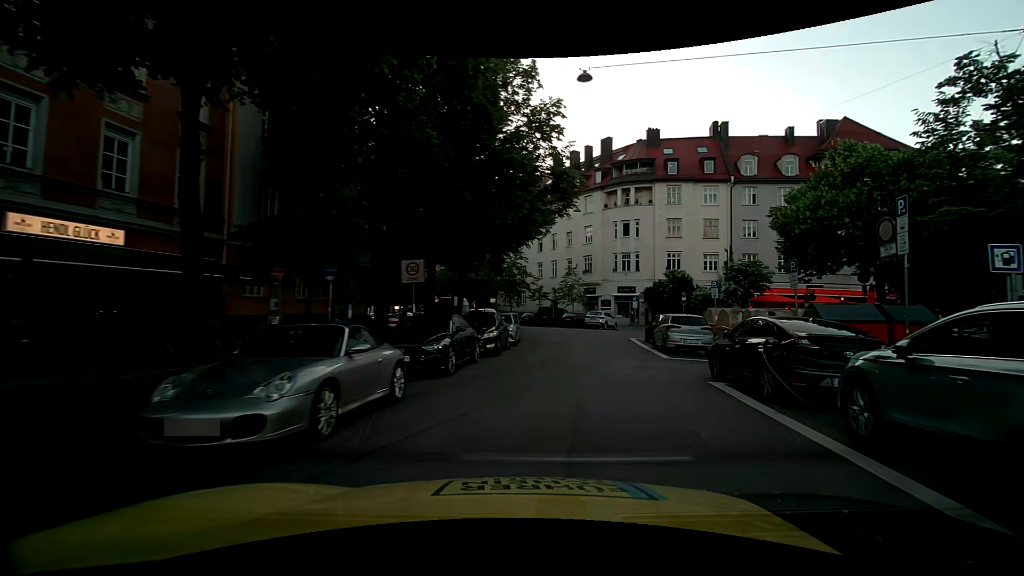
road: residential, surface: asphalt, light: Day
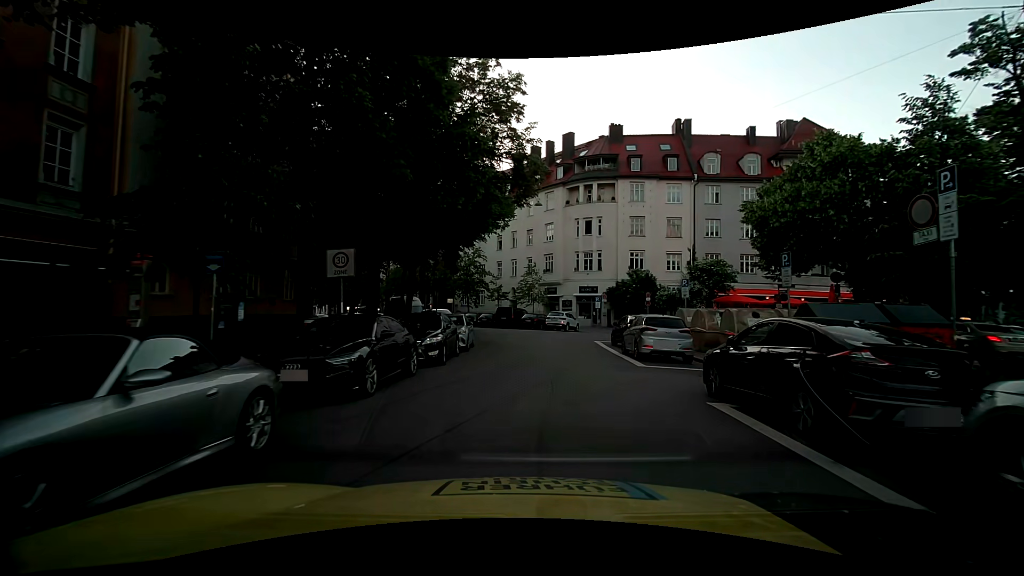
(+0.2, +2.7) m; +5°
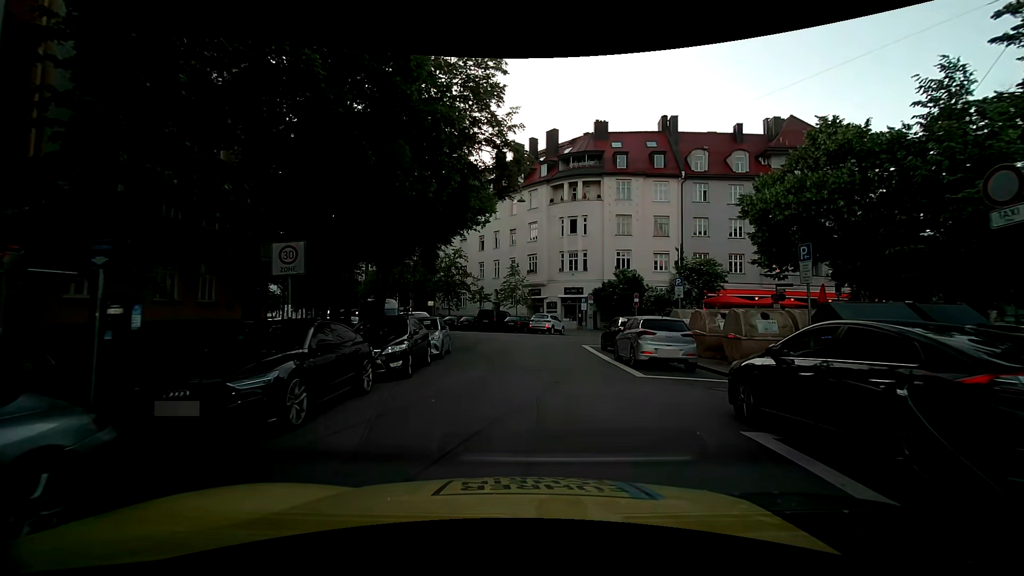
(+0.1, +2.0) m; +3°
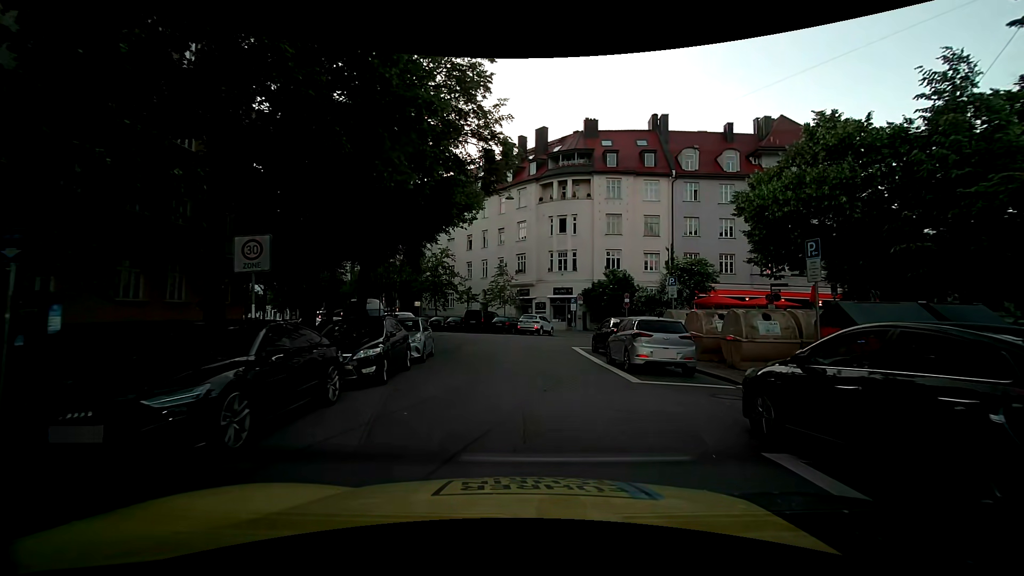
(0.0, +1.0) m; +3°
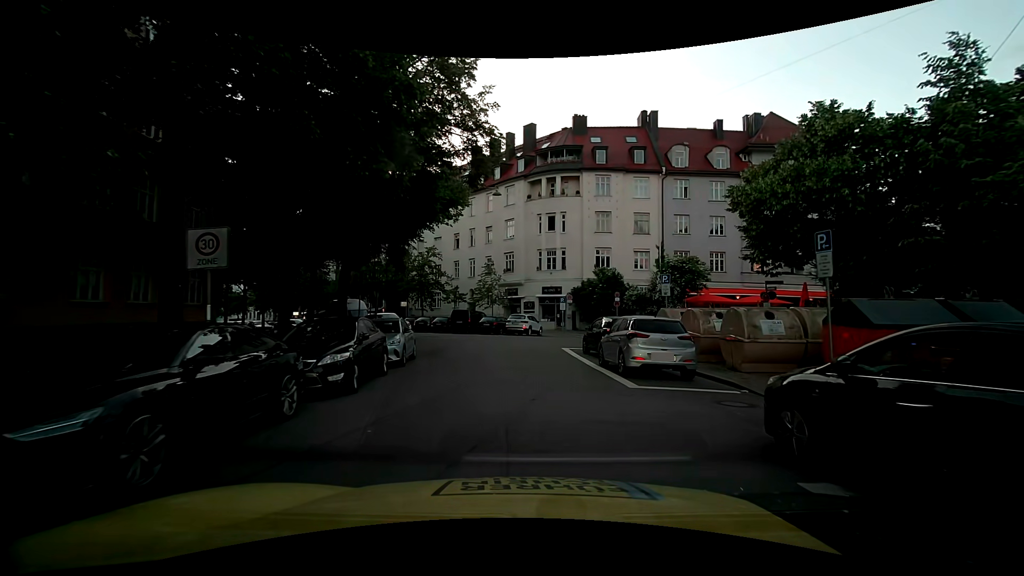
(0.0, +1.0) m; 0°
